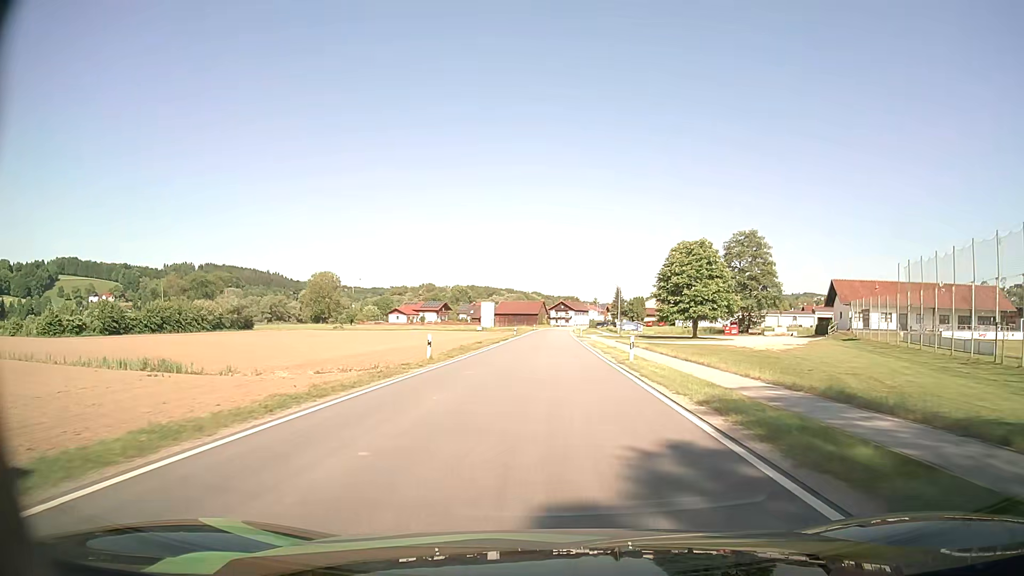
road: secondary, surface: asphalt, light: Day
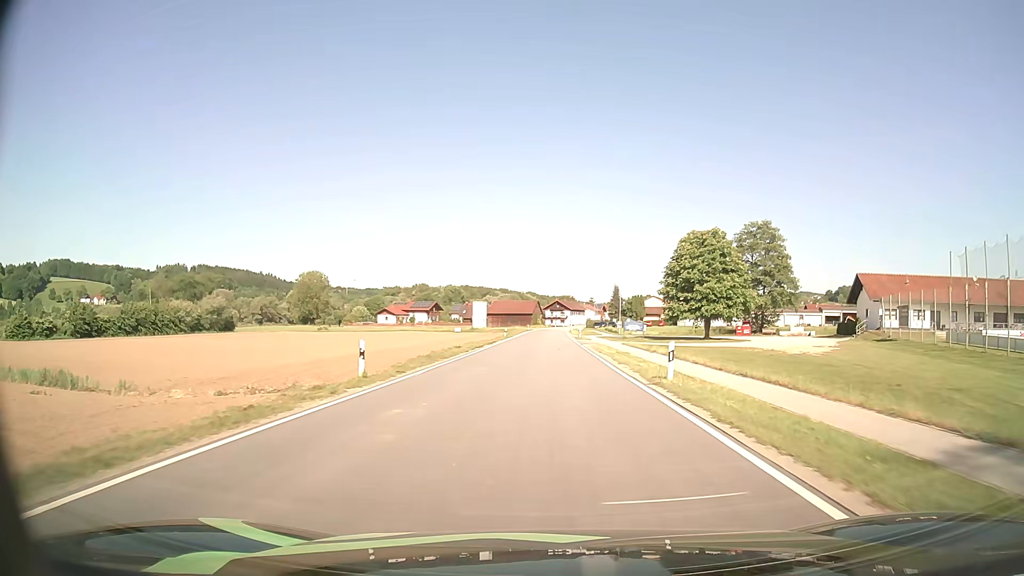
(+0.1, +8.7) m; +1°
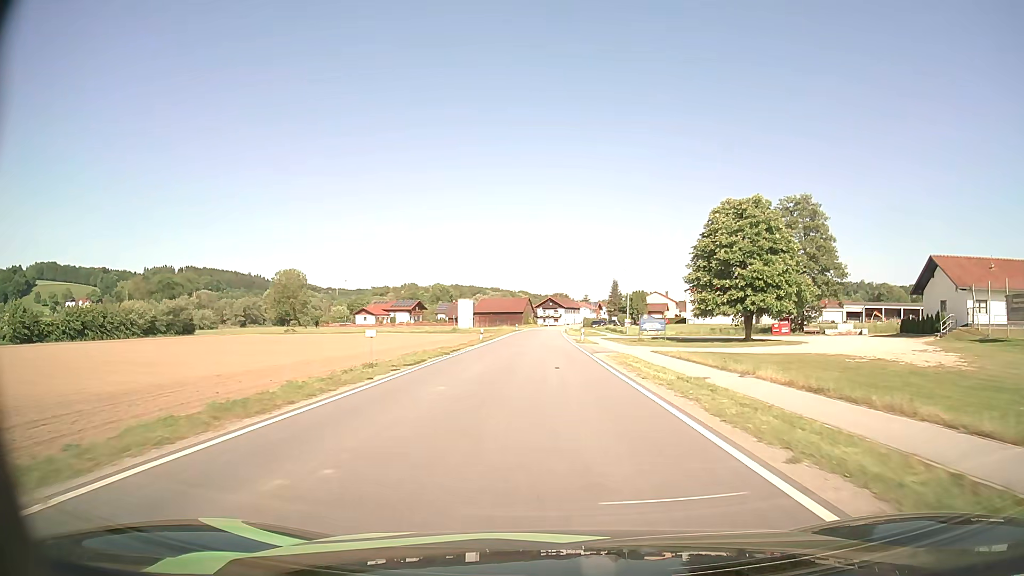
(+0.1, +17.6) m; +1°
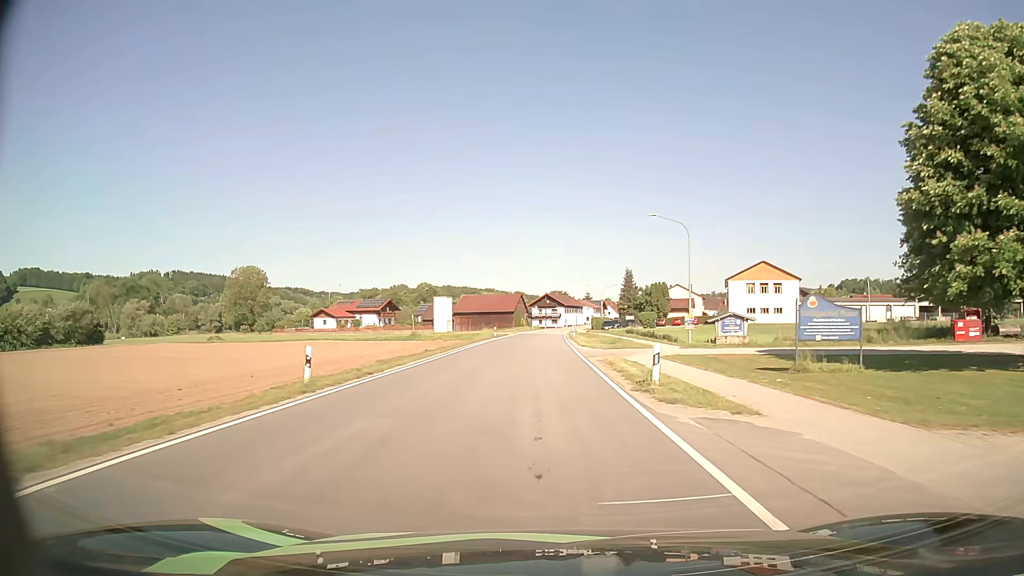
(+0.1, +35.9) m; 0°
